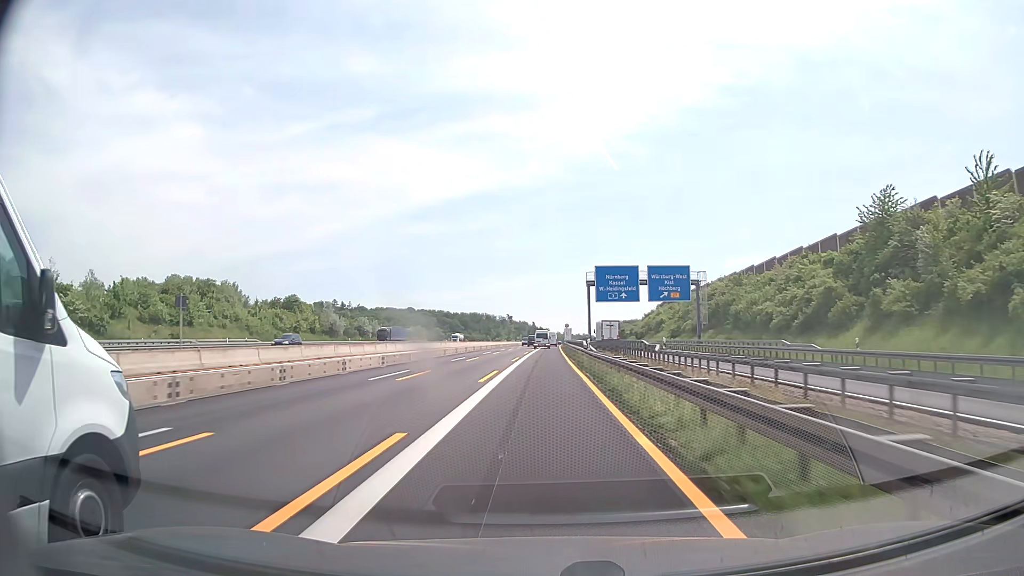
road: motorway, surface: asphalt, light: Day
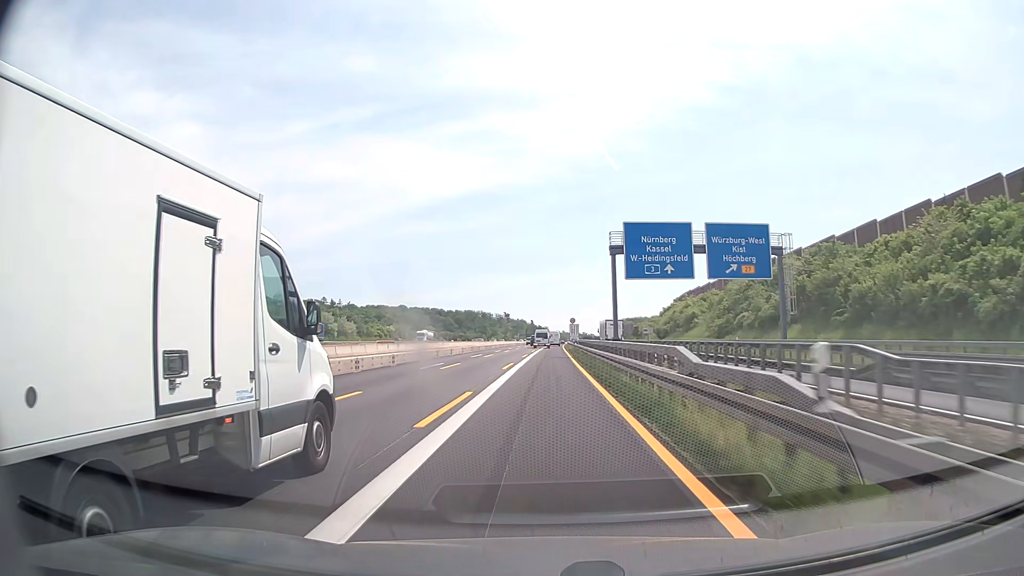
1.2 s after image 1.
(0.0, +28.7) m; 0°
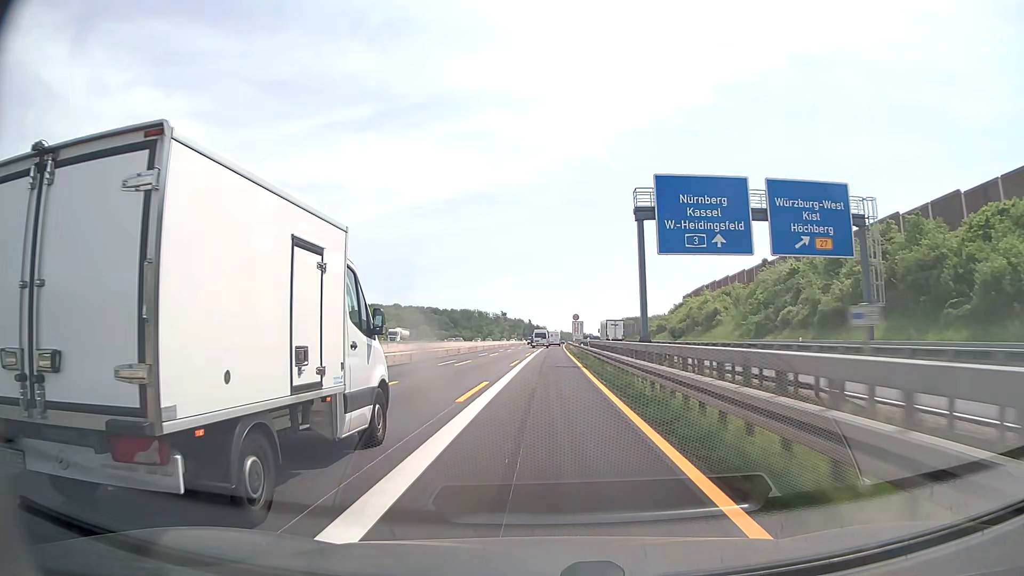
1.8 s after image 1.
(0.0, +14.4) m; 0°
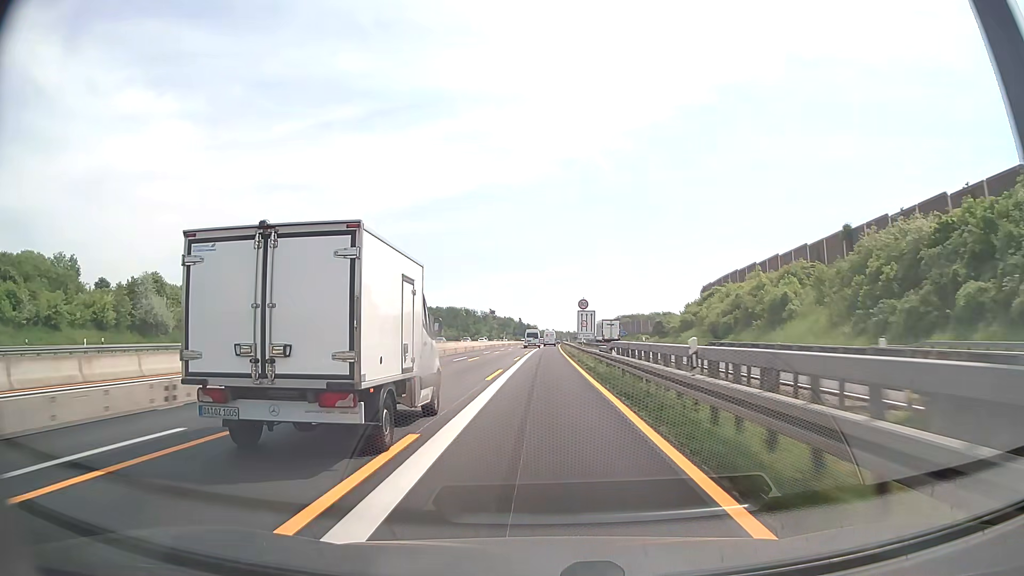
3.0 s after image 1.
(+0.2, +28.8) m; +1°
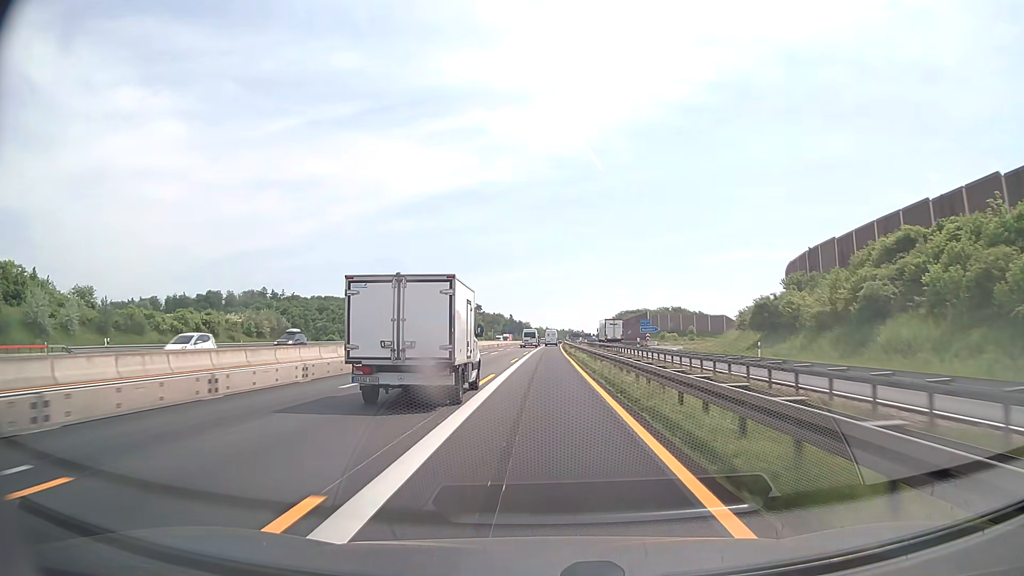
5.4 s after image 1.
(+0.3, +57.6) m; +1°
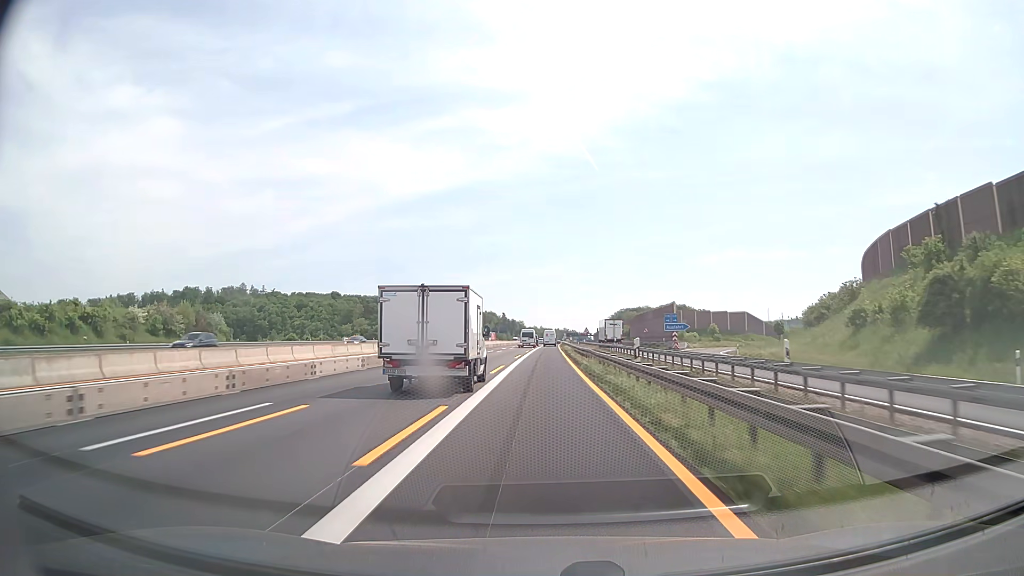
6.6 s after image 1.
(+0.1, +28.8) m; 0°
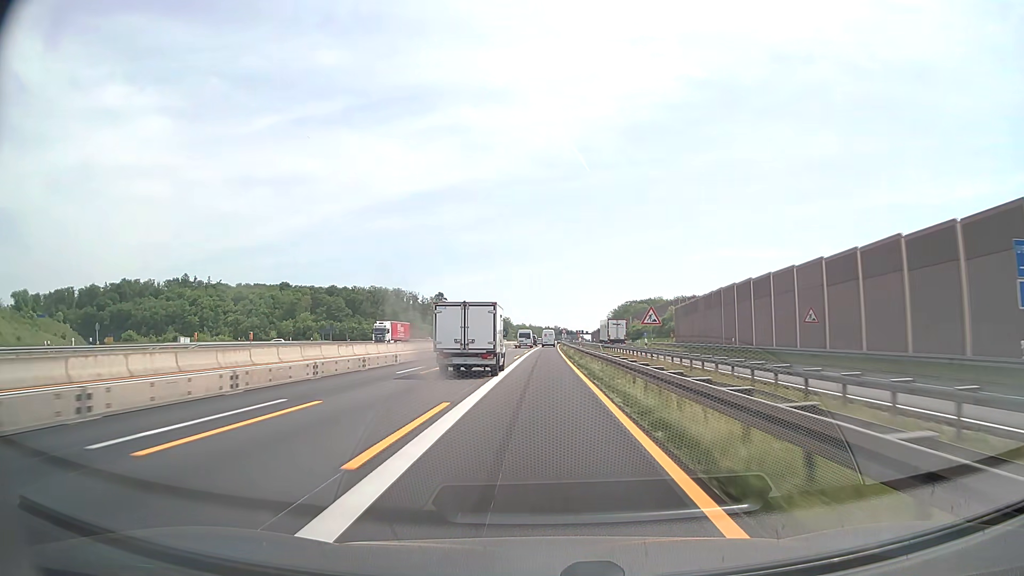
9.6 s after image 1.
(+0.5, +72.0) m; +1°
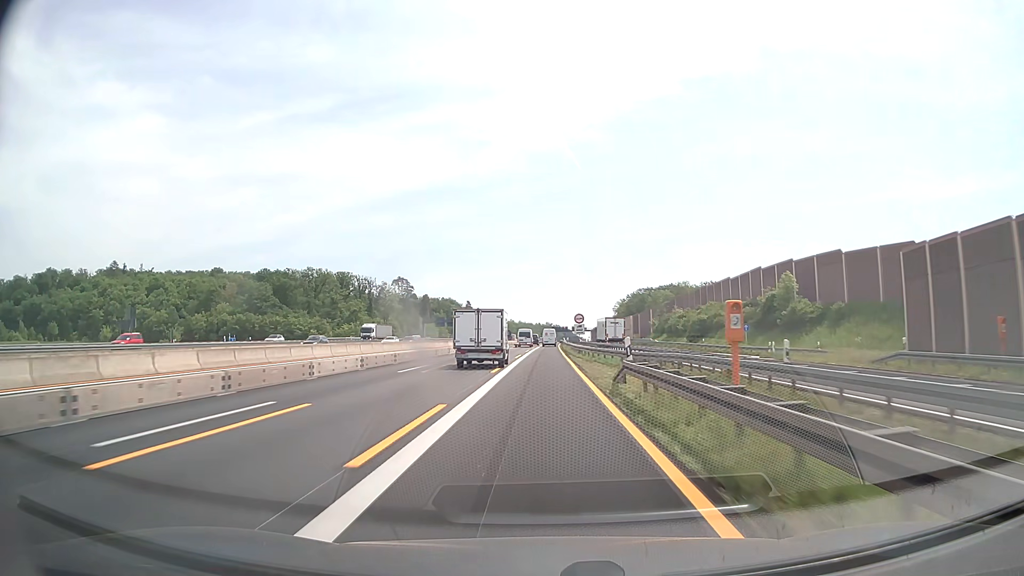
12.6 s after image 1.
(+0.4, +72.0) m; +1°
(0, +10) (0, +20) (0, +30) (0, +40) (0, +50) (0, +60) (0, +70) (+1, +80) (+1, +90) (+1, +100) m
